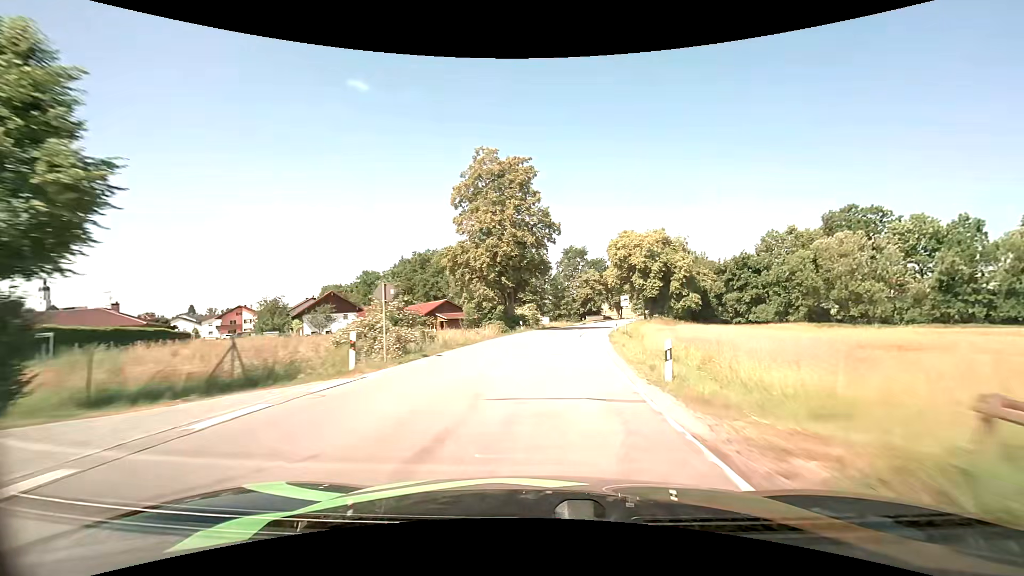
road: secondary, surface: asphalt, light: Day
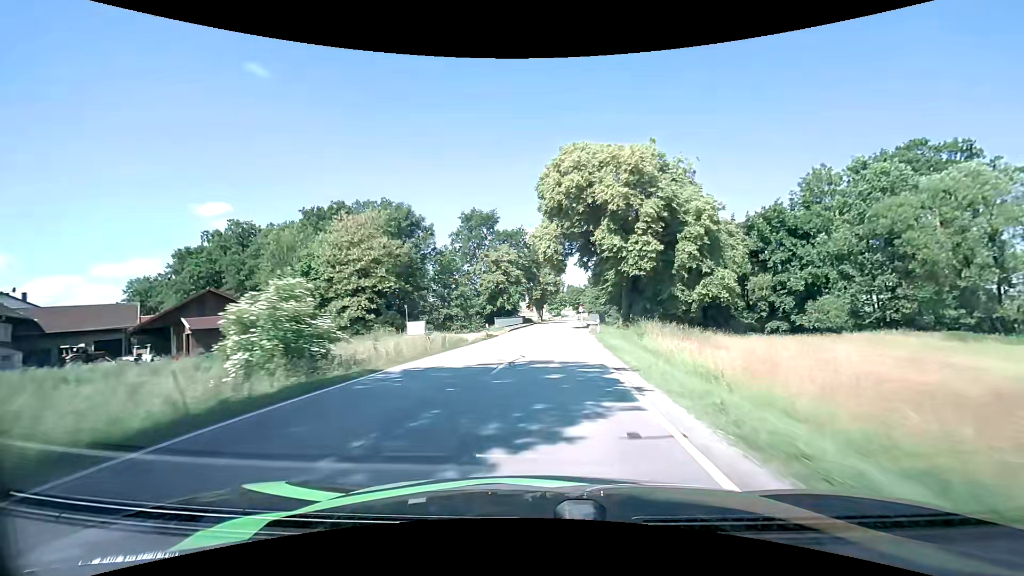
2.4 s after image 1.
(+4.3, +43.8) m; +10°
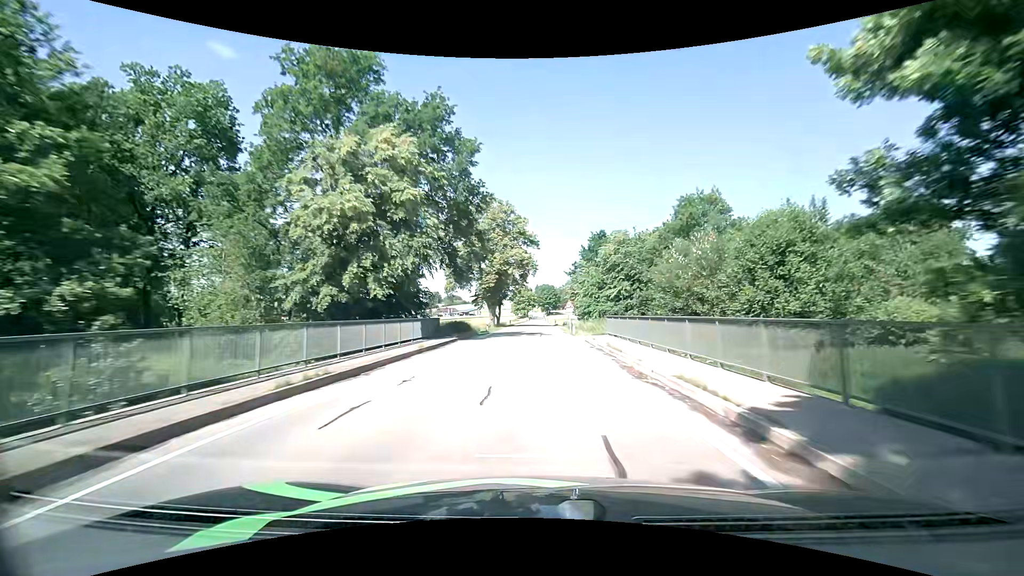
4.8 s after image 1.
(+2.0, +46.6) m; +4°
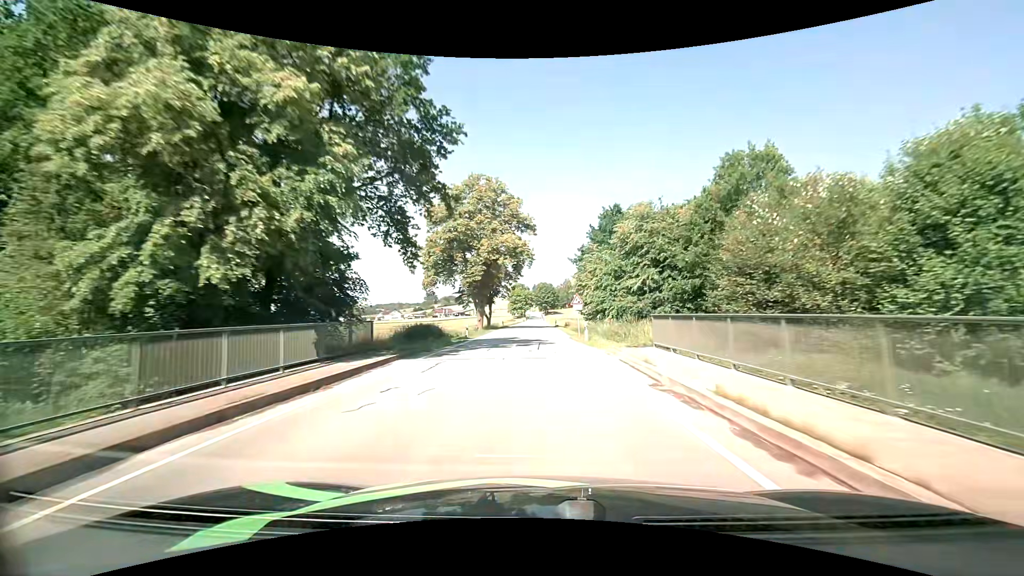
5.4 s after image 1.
(0.0, +12.0) m; 0°
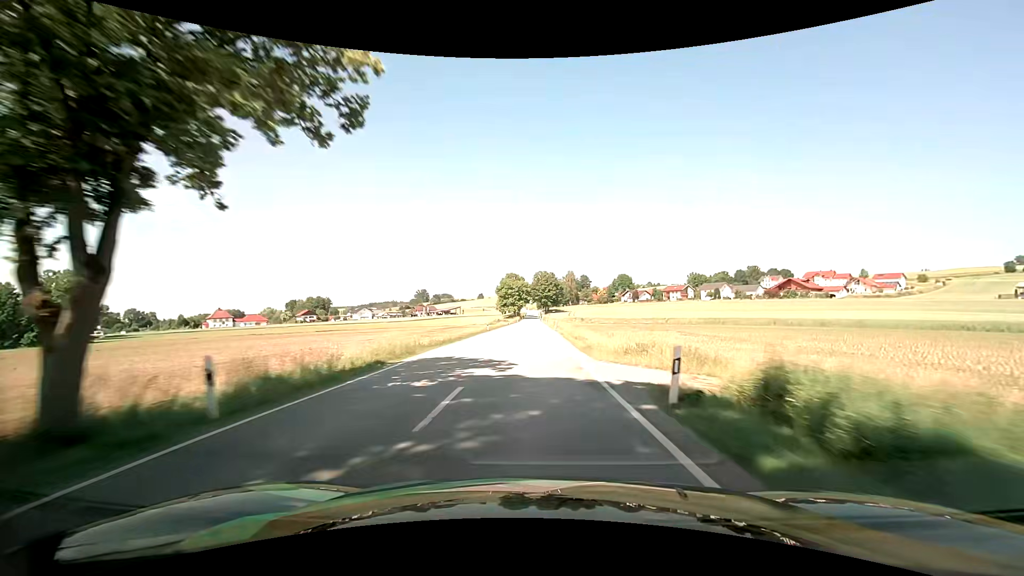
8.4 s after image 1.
(+0.3, +61.9) m; 0°
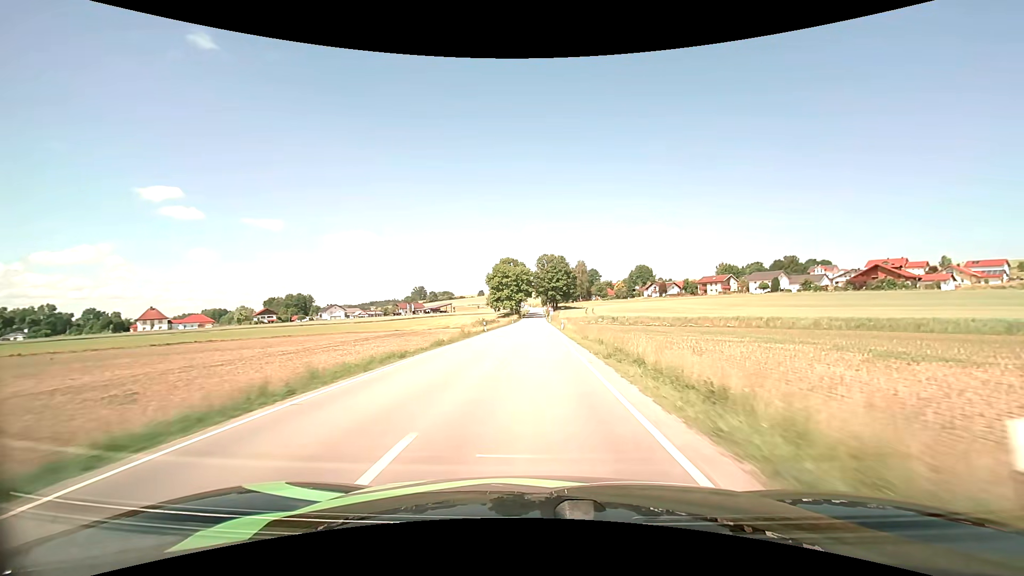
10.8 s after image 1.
(-0.2, +52.2) m; 0°
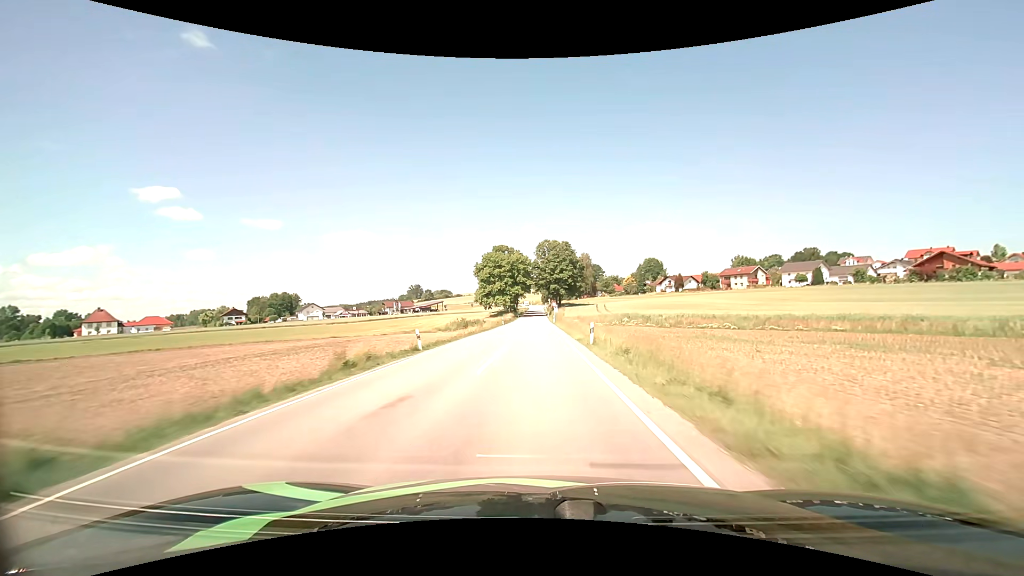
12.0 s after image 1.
(0.0, +26.7) m; 0°
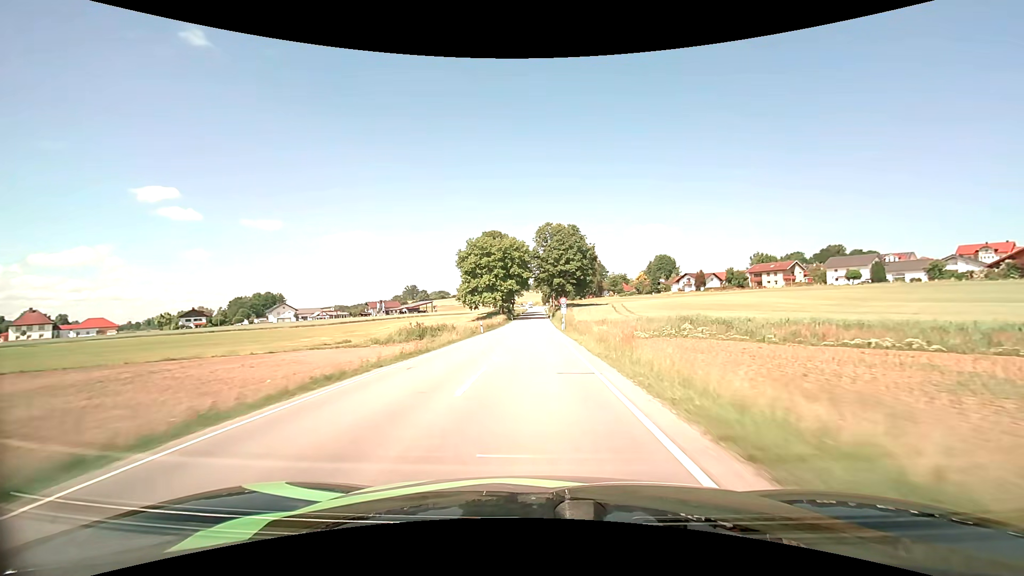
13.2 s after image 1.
(0.0, +26.7) m; 0°
